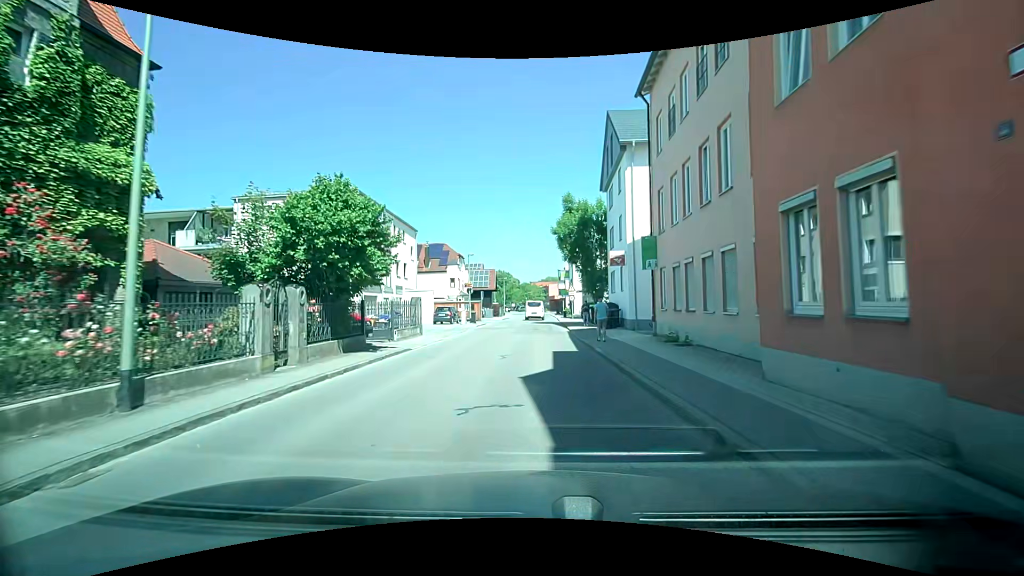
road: residential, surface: asphalt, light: Day
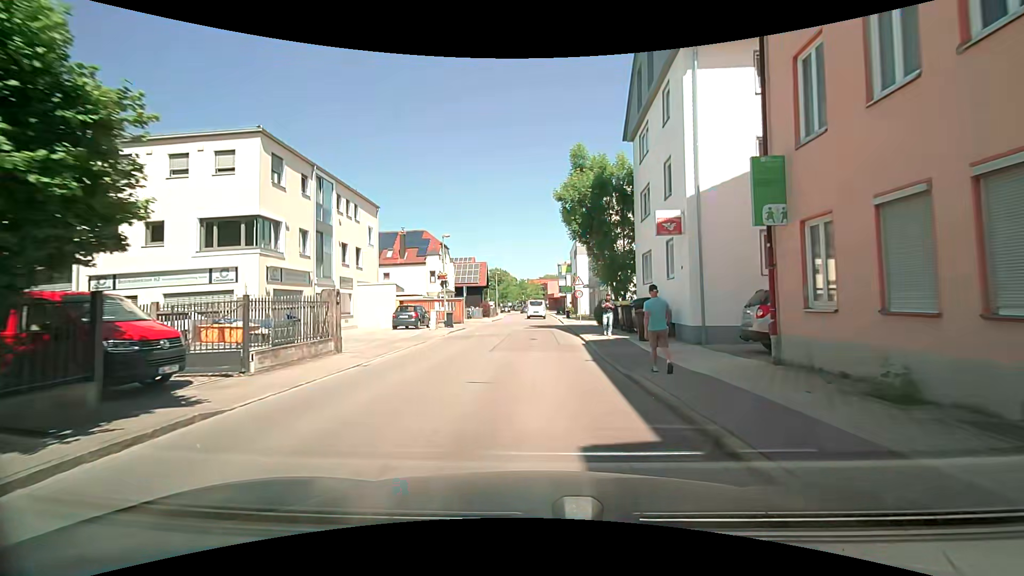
(0.0, +11.0) m; 0°
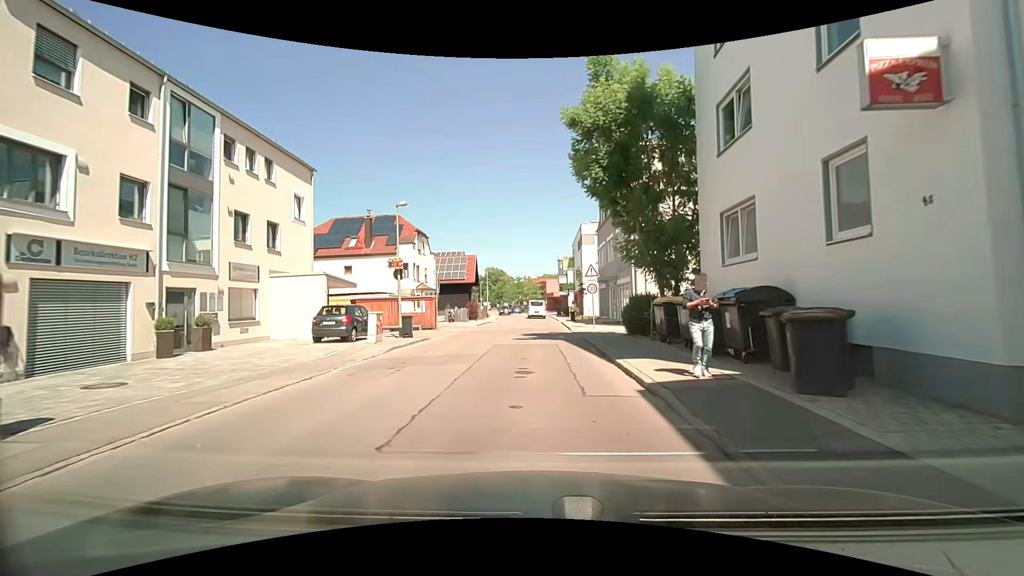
(0.0, +10.4) m; 0°
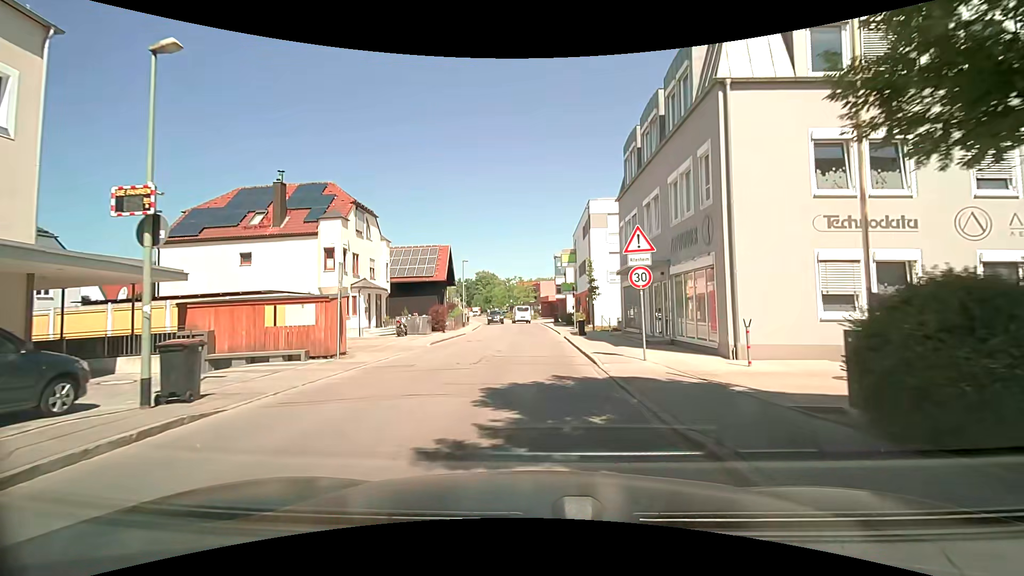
(+0.2, +14.4) m; +1°
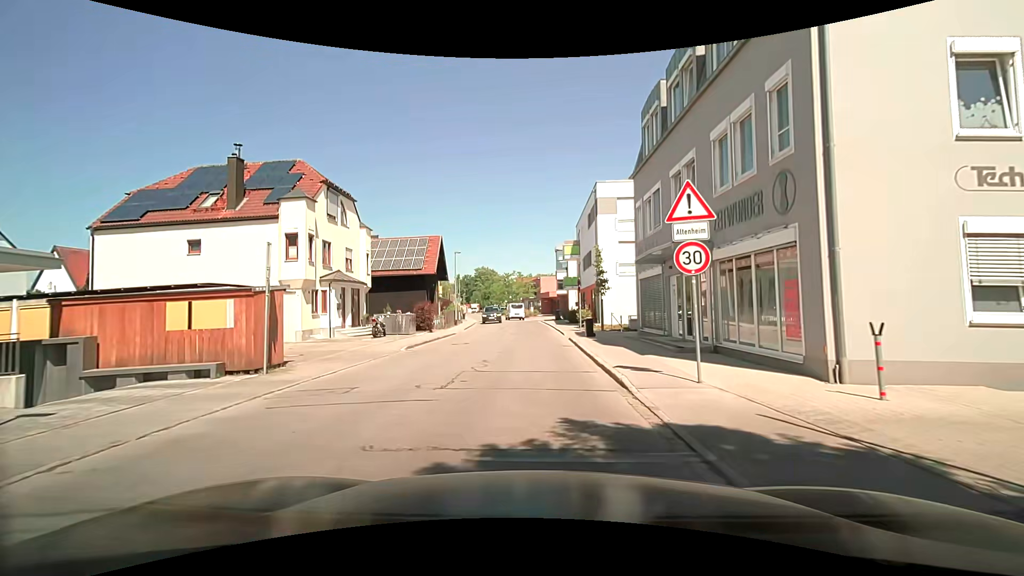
(0.0, +4.4) m; -1°
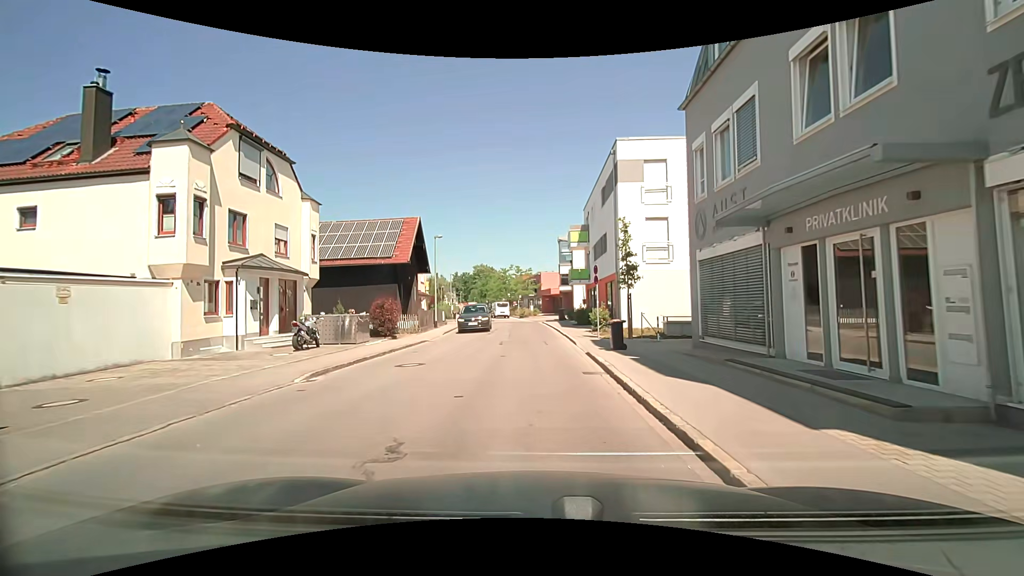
(+0.1, +8.3) m; +1°
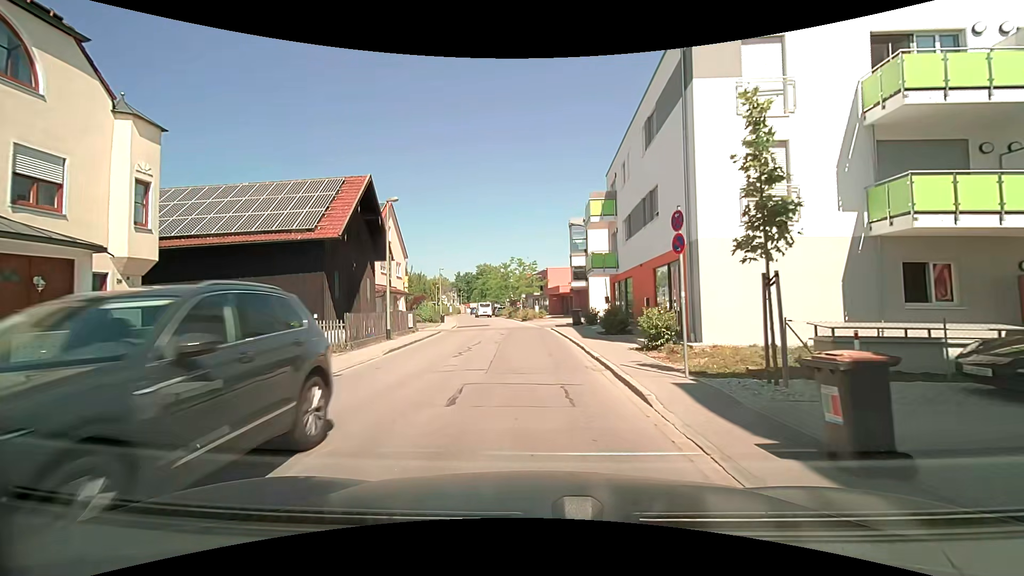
(-0.1, +11.7) m; 0°
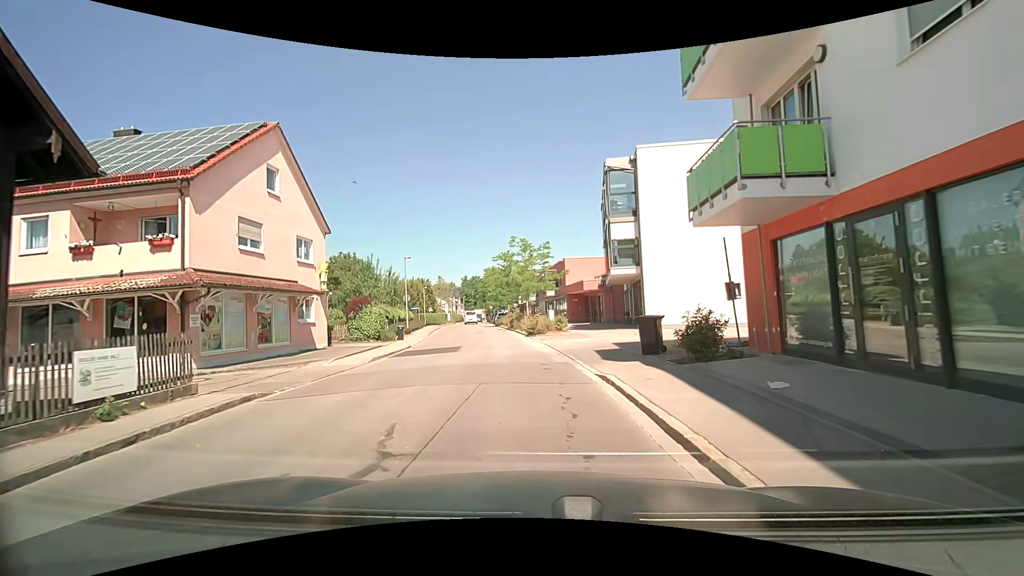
(-0.3, +20.2) m; -1°
(0, +10) (-1, +20) (-2, +30) (-4, +40) (-6, +50) (-7, +59) (-9, +69) (-11, +79) (-12, +89) (-13, +99) m
